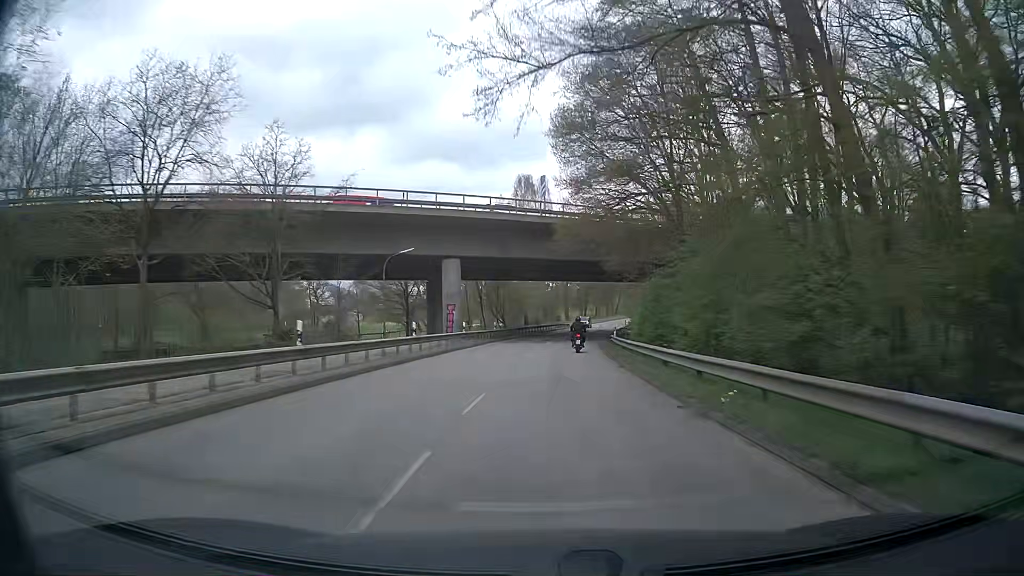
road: secondary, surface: asphalt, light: Day
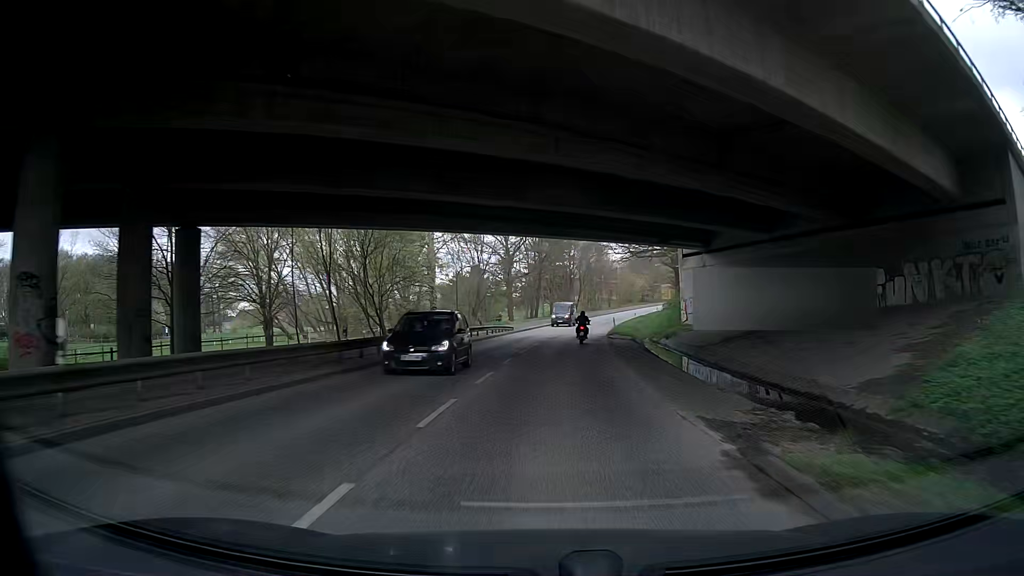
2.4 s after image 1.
(+1.9, +43.6) m; +5°
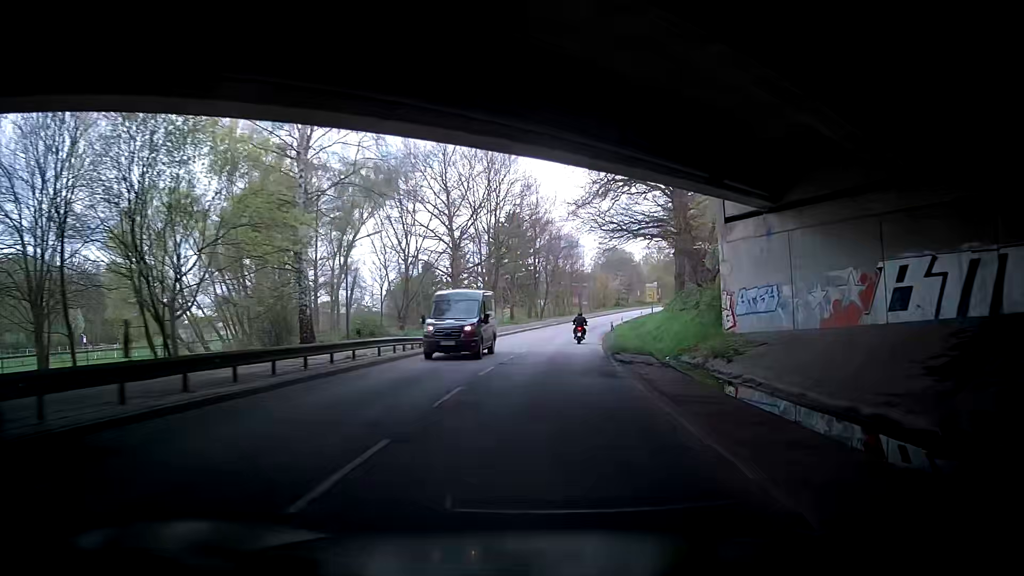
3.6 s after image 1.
(+0.9, +22.1) m; +5°
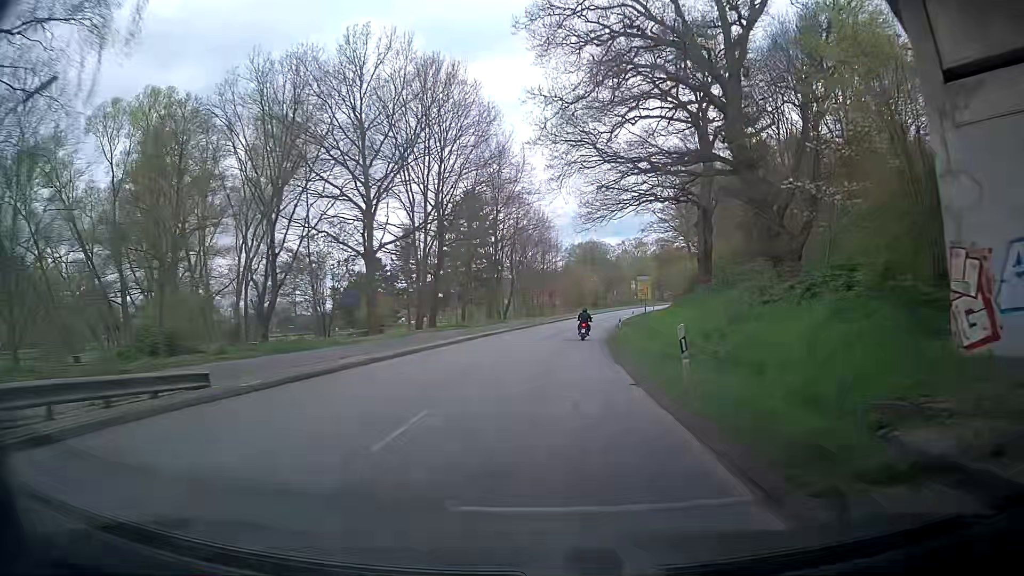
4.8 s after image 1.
(-0.3, +21.7) m; -1°
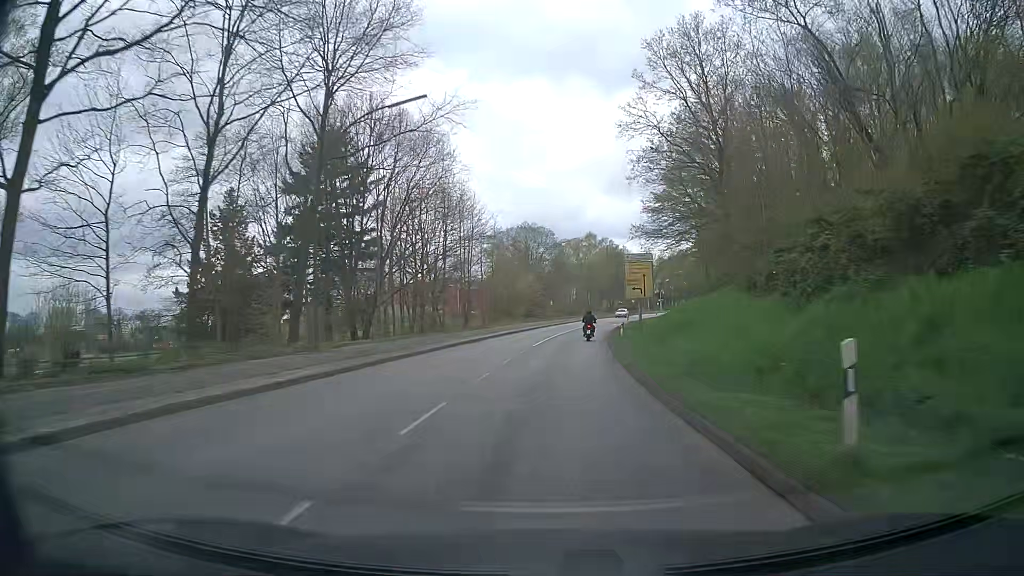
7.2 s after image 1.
(+2.9, +40.7) m; +7°
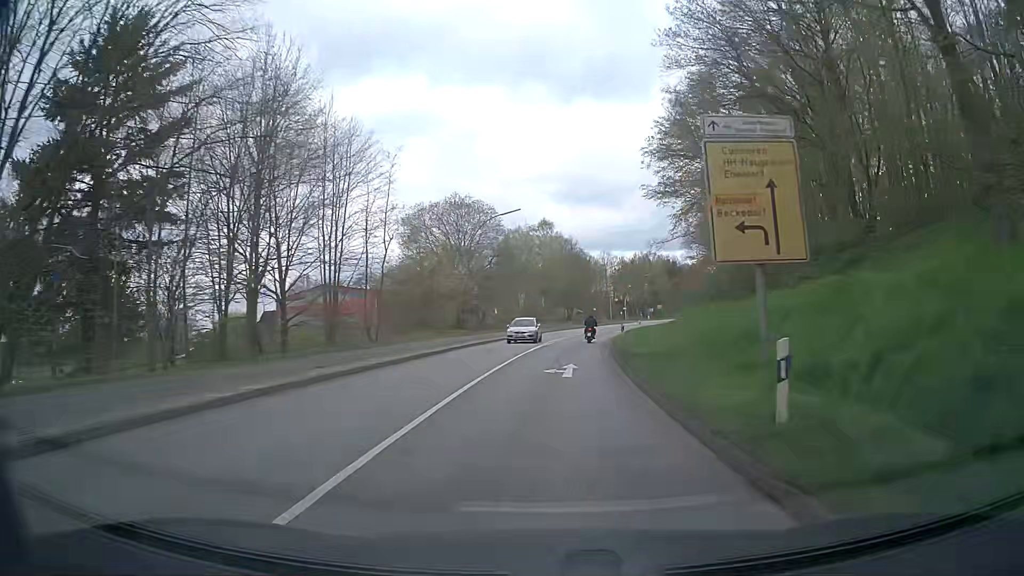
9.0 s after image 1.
(+1.3, +29.5) m; +4°
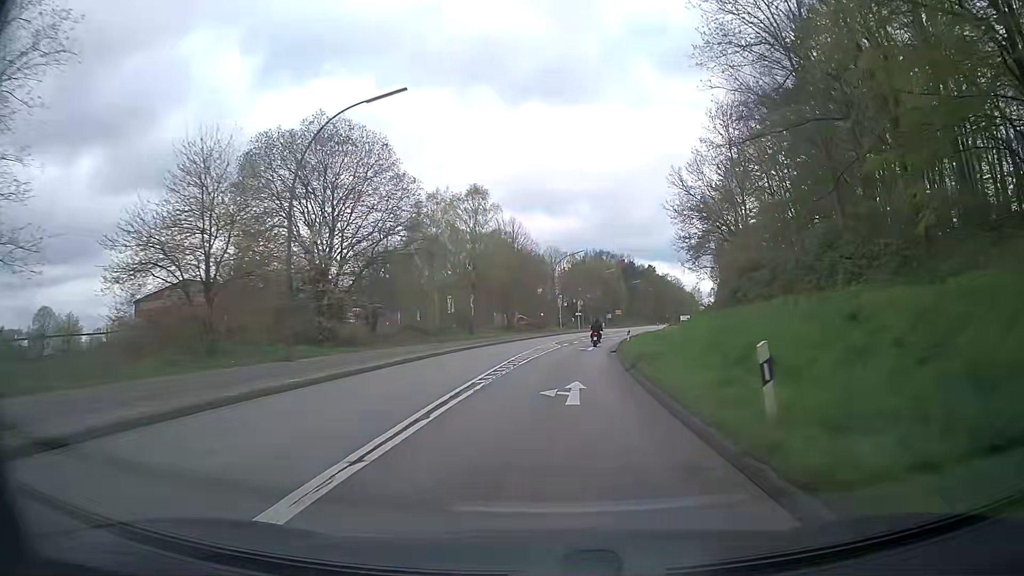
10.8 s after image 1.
(+1.4, +29.9) m; +5°
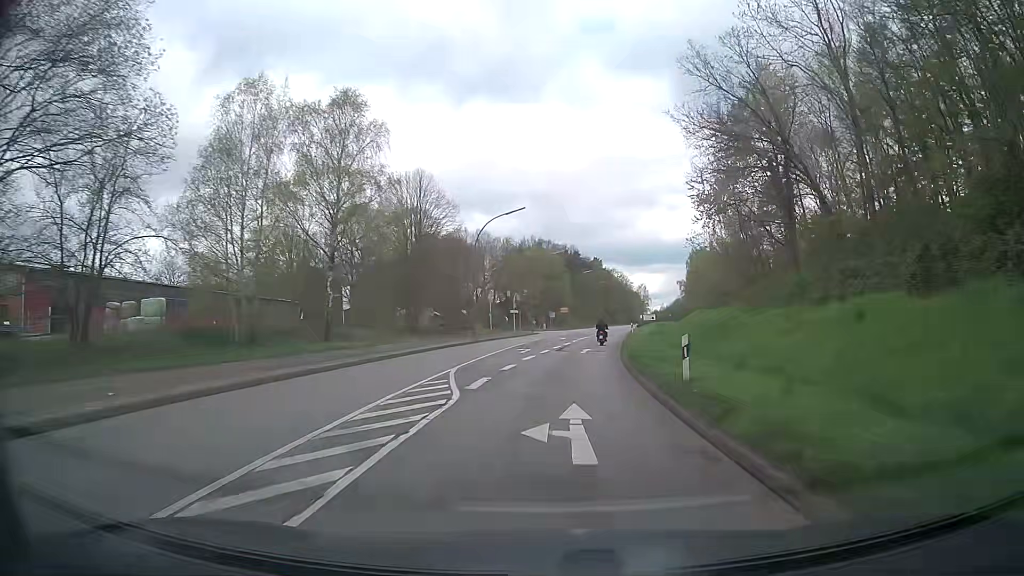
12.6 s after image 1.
(+1.6, +30.4) m; +5°
(0, +10) (+1, +20) (+2, +30) (+3, +40) (+4, +50) (+6, +60) (+7, +70) (+9, +79) (+11, +89) (+12, +99) m
